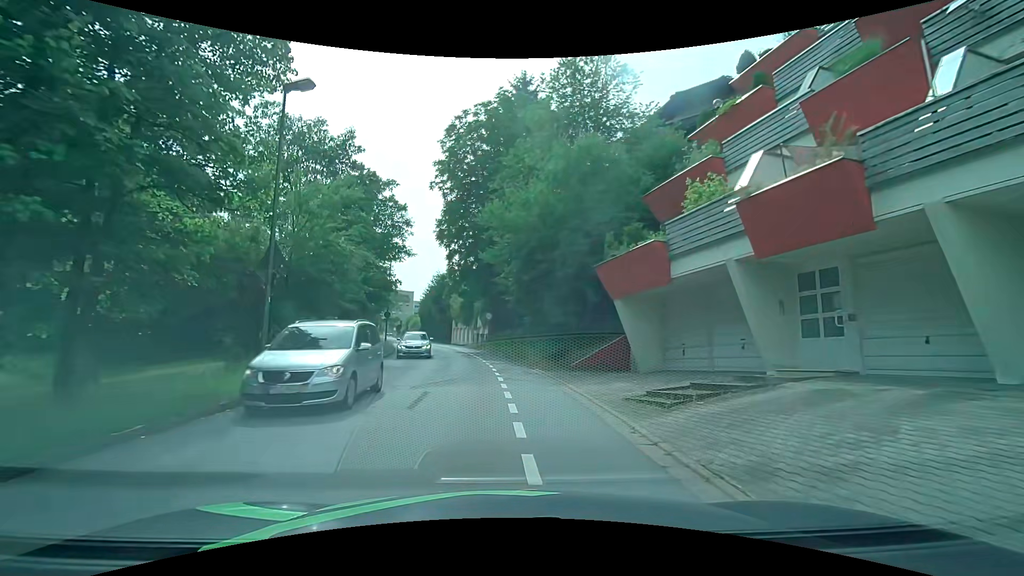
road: tertiary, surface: asphalt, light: Day
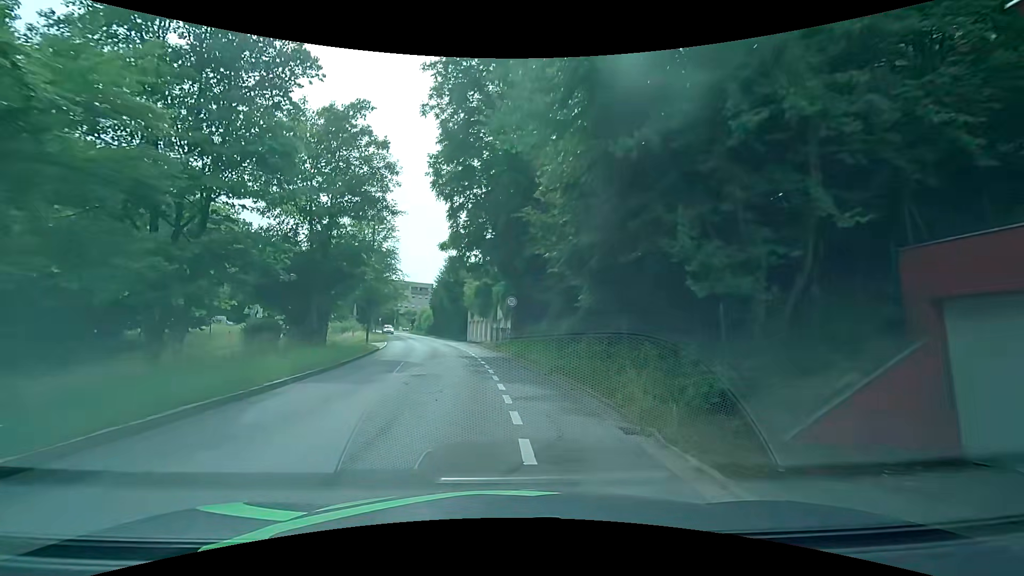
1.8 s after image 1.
(-0.2, +13.6) m; -2°
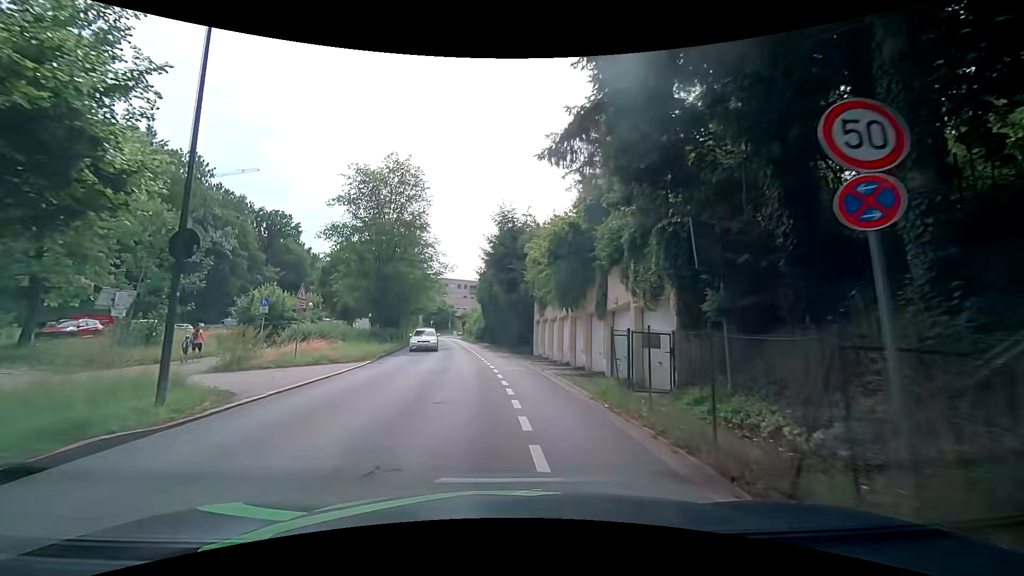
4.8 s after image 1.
(-1.8, +24.2) m; -7°
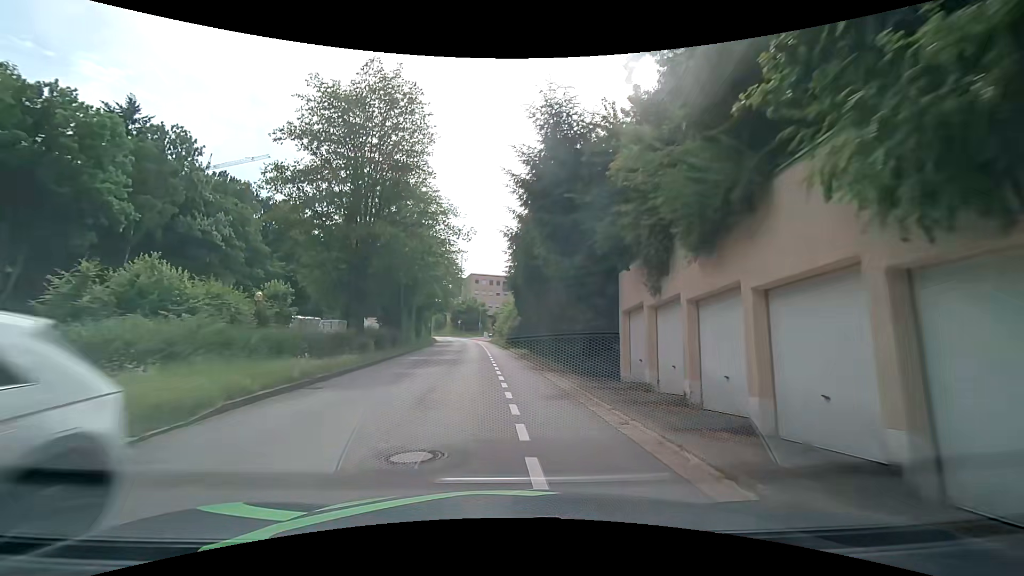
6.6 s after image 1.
(-0.7, +16.8) m; -4°
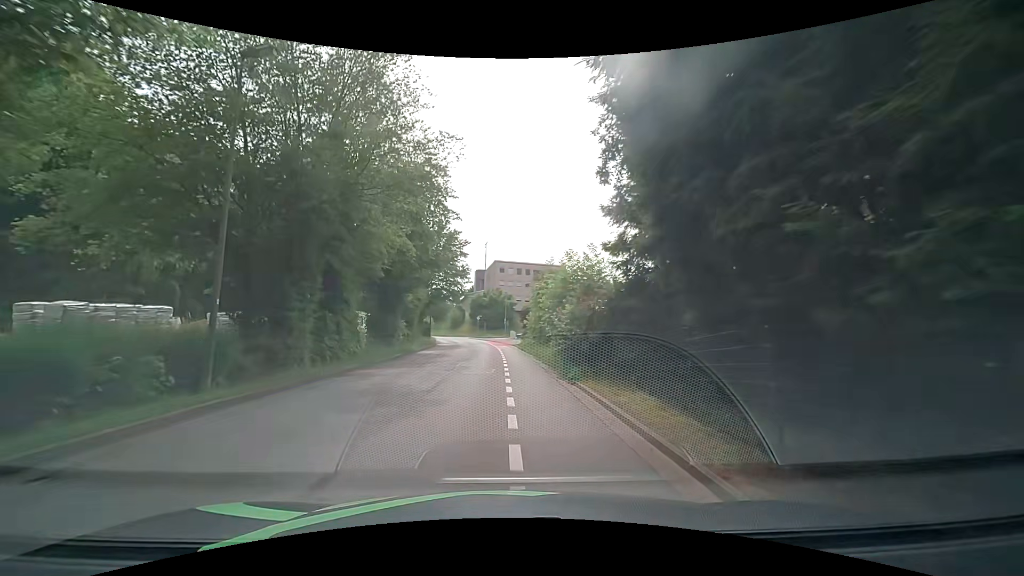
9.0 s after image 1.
(-0.9, +25.7) m; -4°
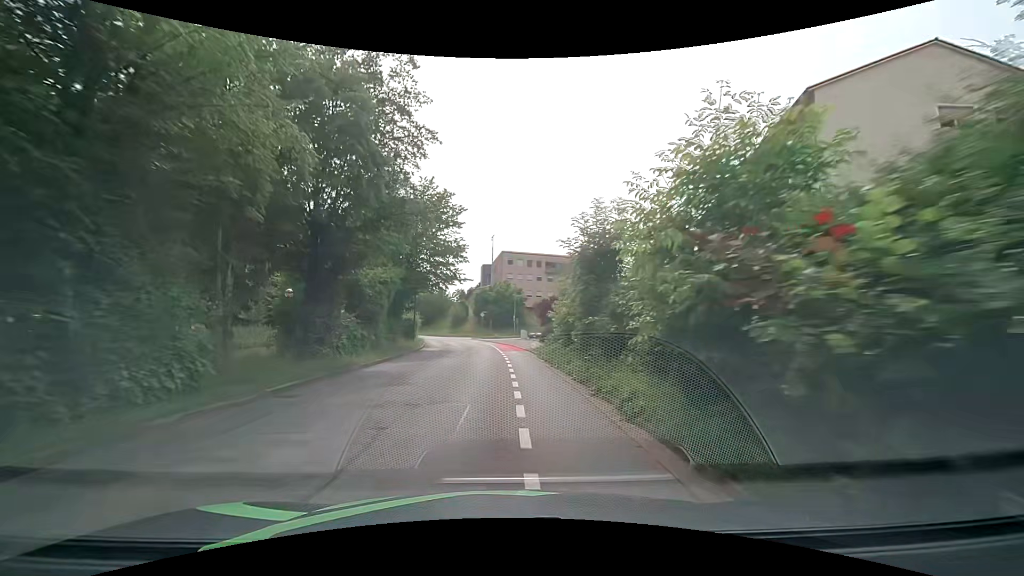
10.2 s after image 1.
(-0.1, +13.1) m; -1°
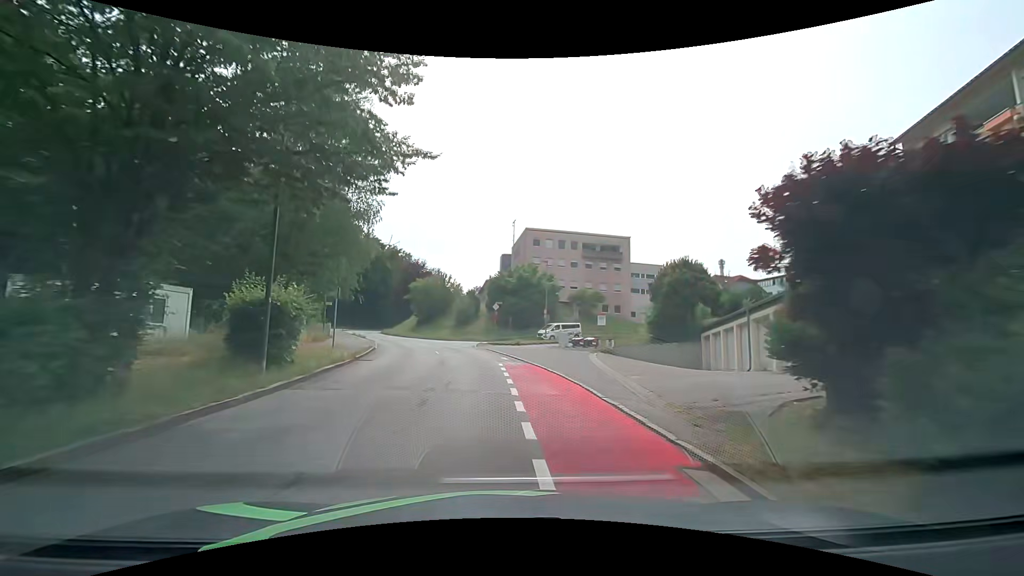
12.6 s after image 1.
(-0.7, +25.6) m; -3°
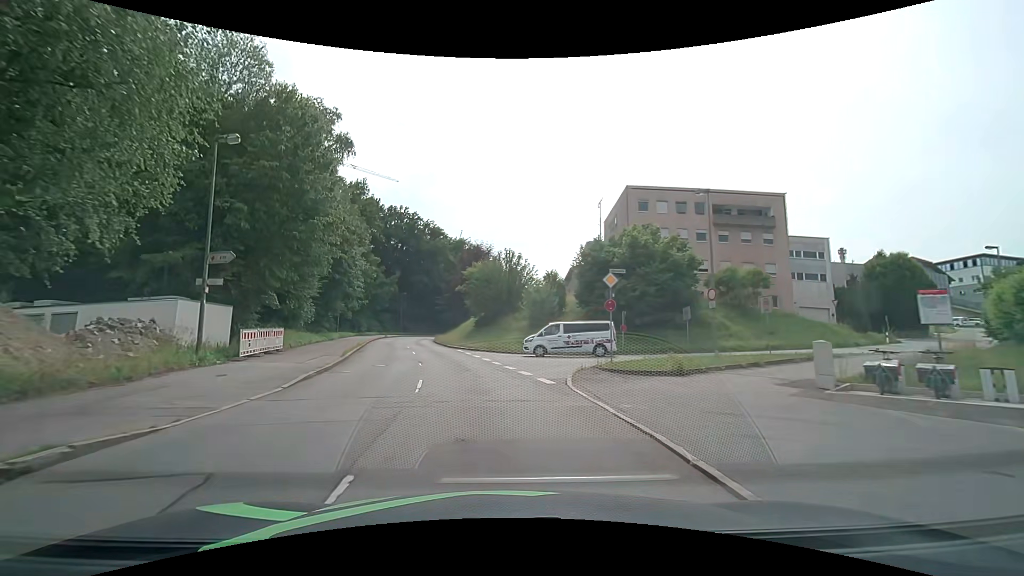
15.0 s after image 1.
(-1.6, +24.5) m; -9°
(0, +10) (-2, +20) (-4, +30) (-6, +39) (-8, +49) (-10, +59) (-11, +69) (-12, +79) (-12, +89) (-10, +99) m
